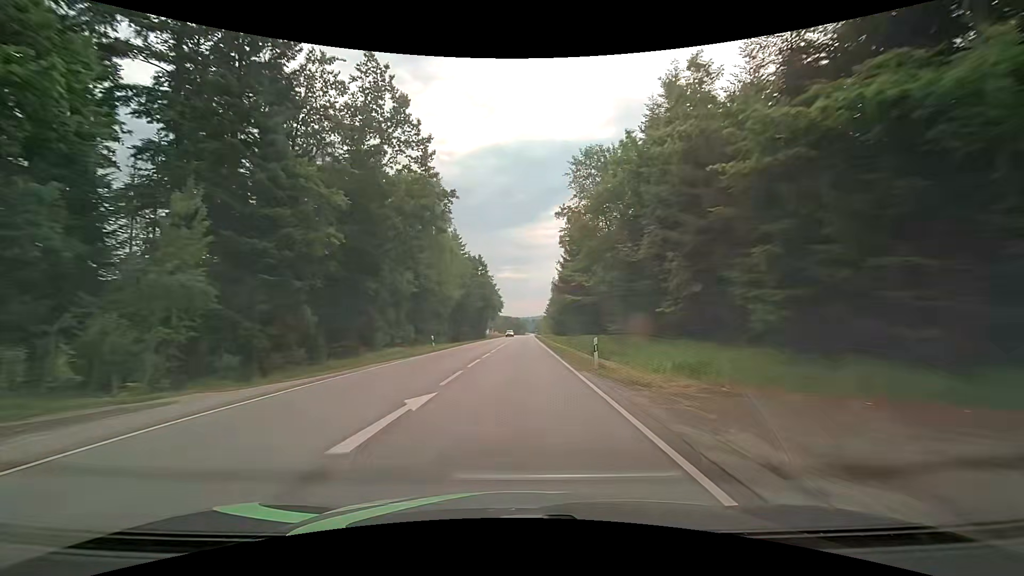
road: secondary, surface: asphalt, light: Day
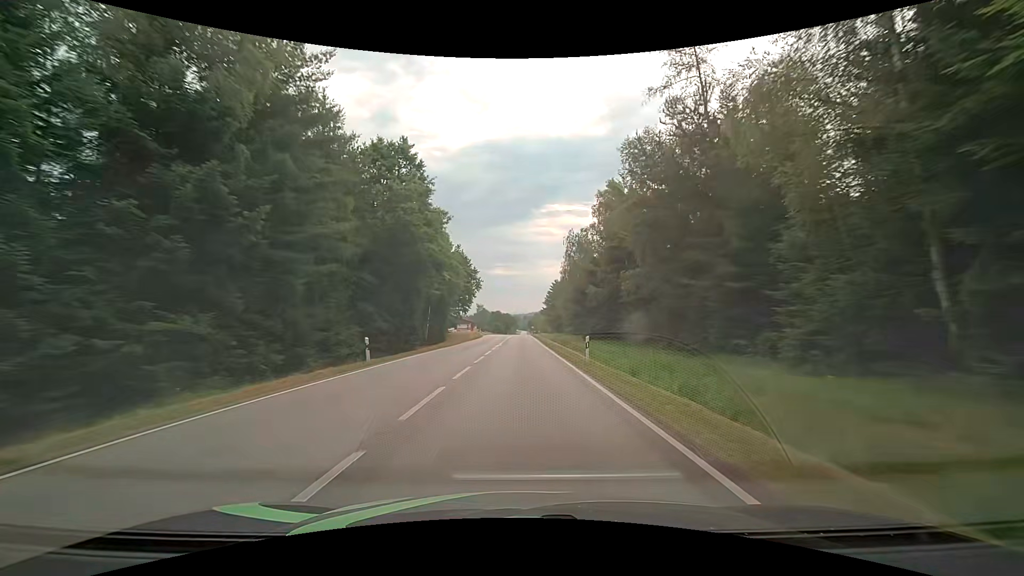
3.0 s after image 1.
(+1.0, +64.9) m; +2°
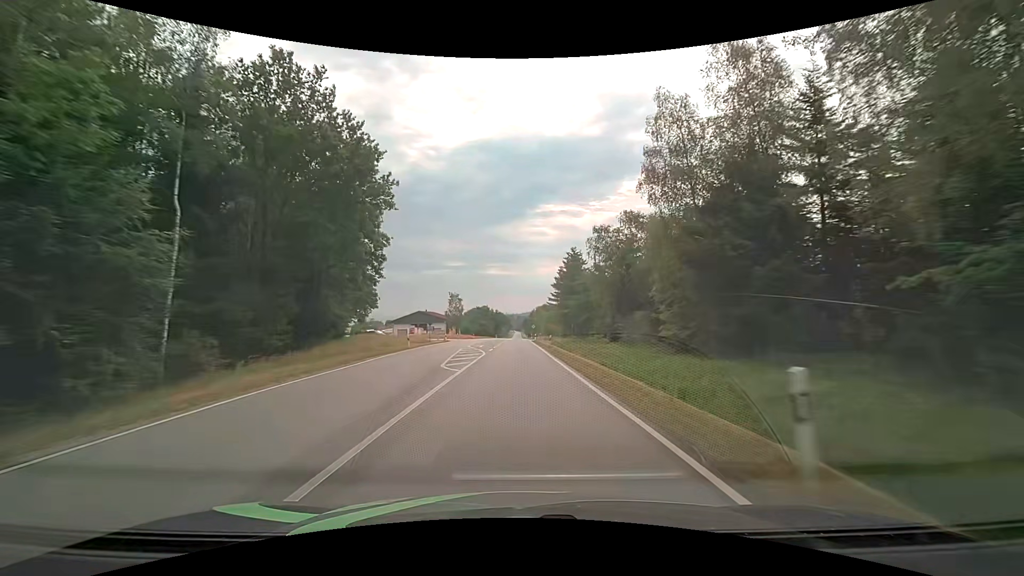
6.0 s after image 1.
(-0.3, +65.8) m; 0°
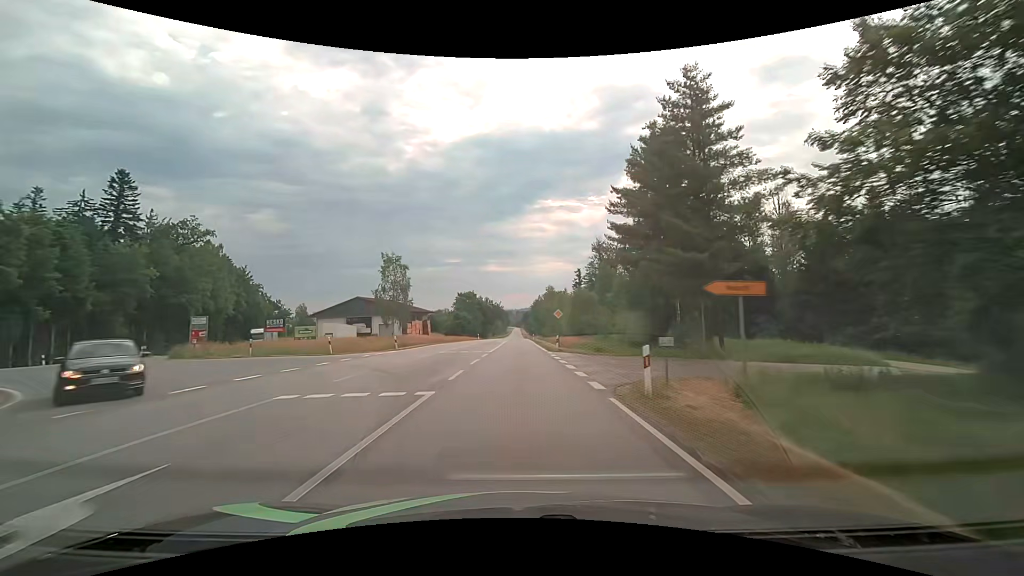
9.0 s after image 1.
(+0.1, +66.8) m; 0°
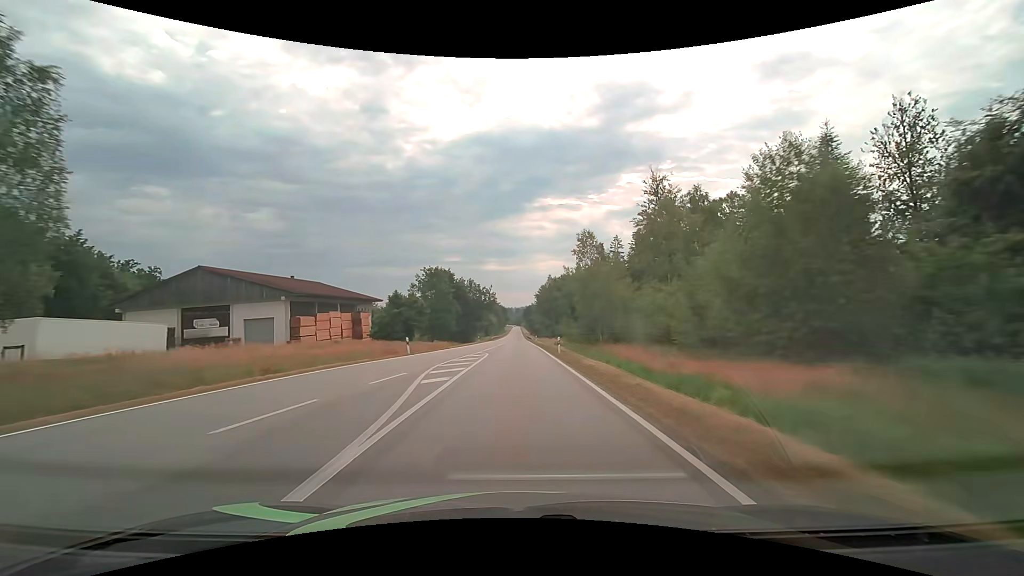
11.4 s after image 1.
(+0.1, +54.5) m; 0°
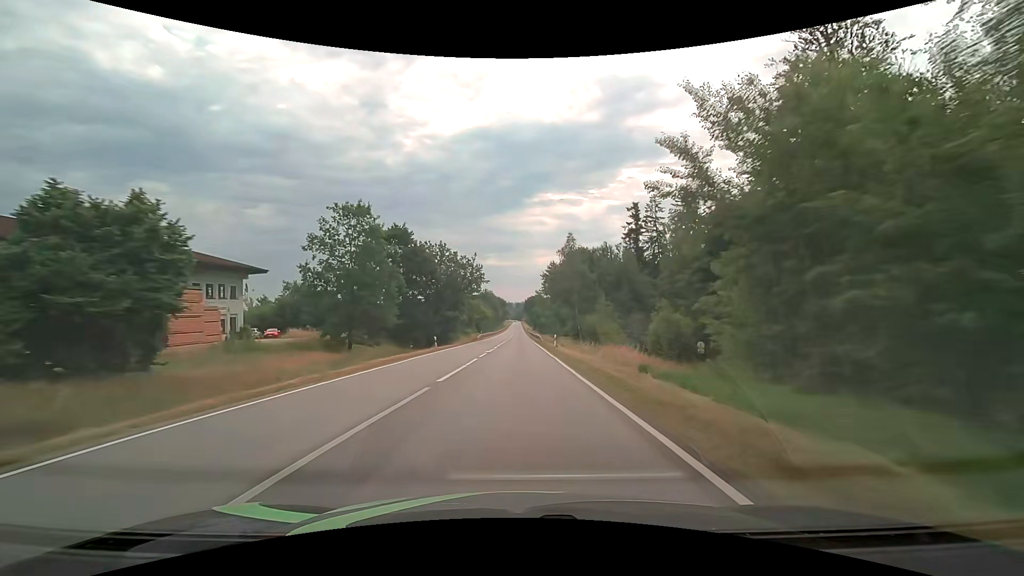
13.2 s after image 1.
(+0.1, +41.6) m; 0°
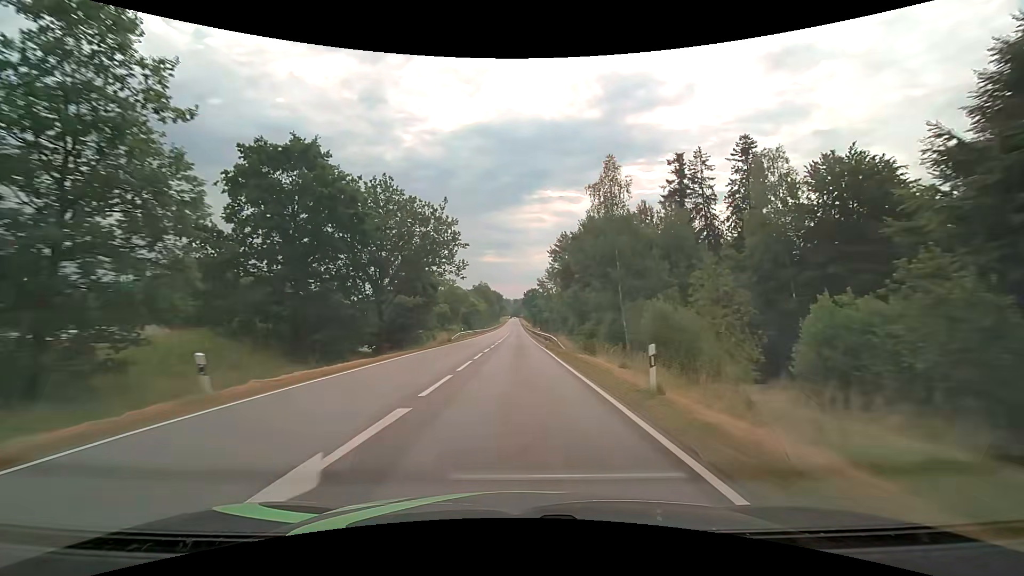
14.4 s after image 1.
(-0.1, +28.1) m; 0°
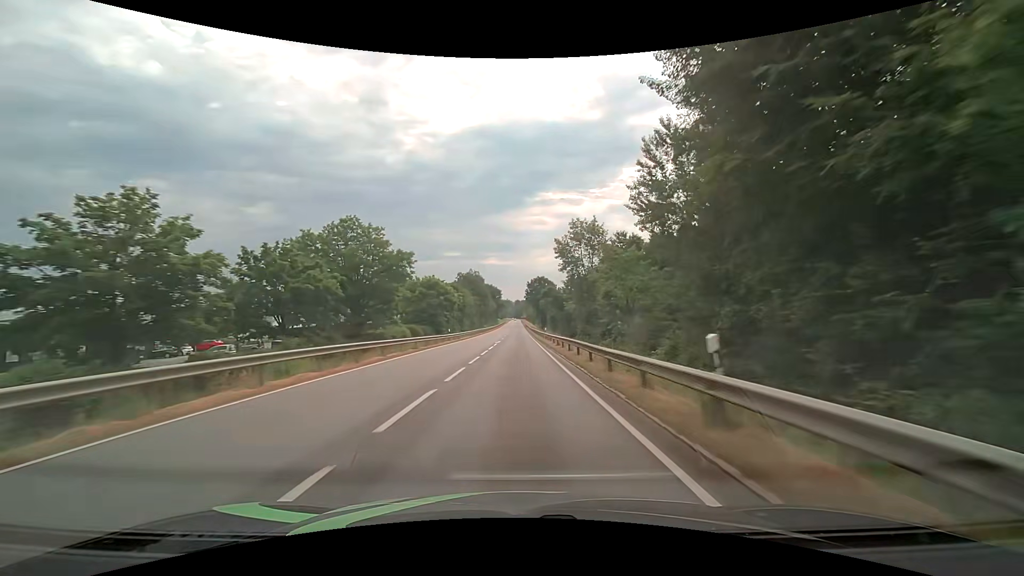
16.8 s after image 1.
(+0.1, +56.9) m; 0°
(0, +10) (0, +20) (0, +30) (0, +40) (0, +50) (0, +60) (0, +70) (0, +80) (0, +90) (0, +100) m
